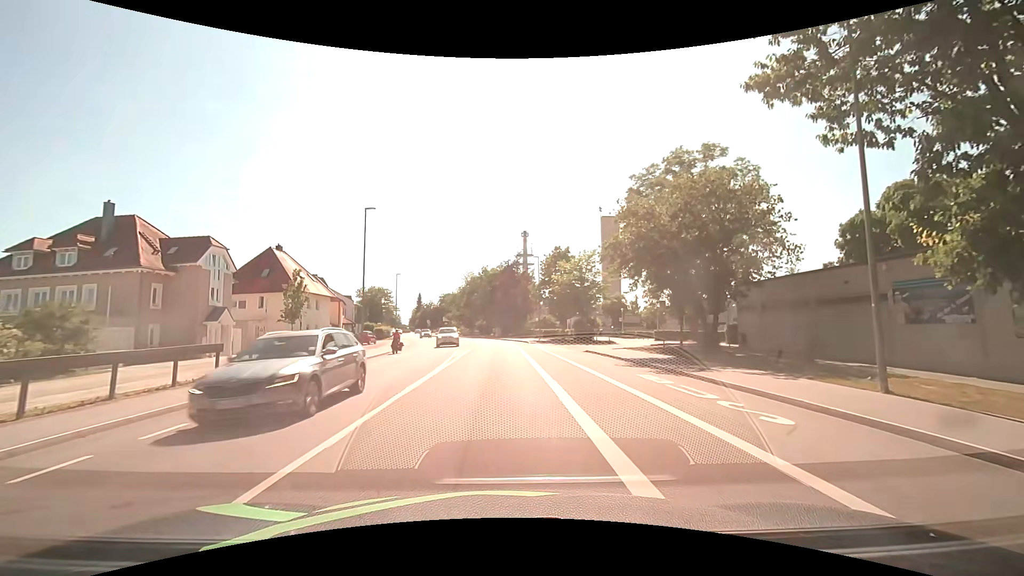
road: tertiary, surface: asphalt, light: Day
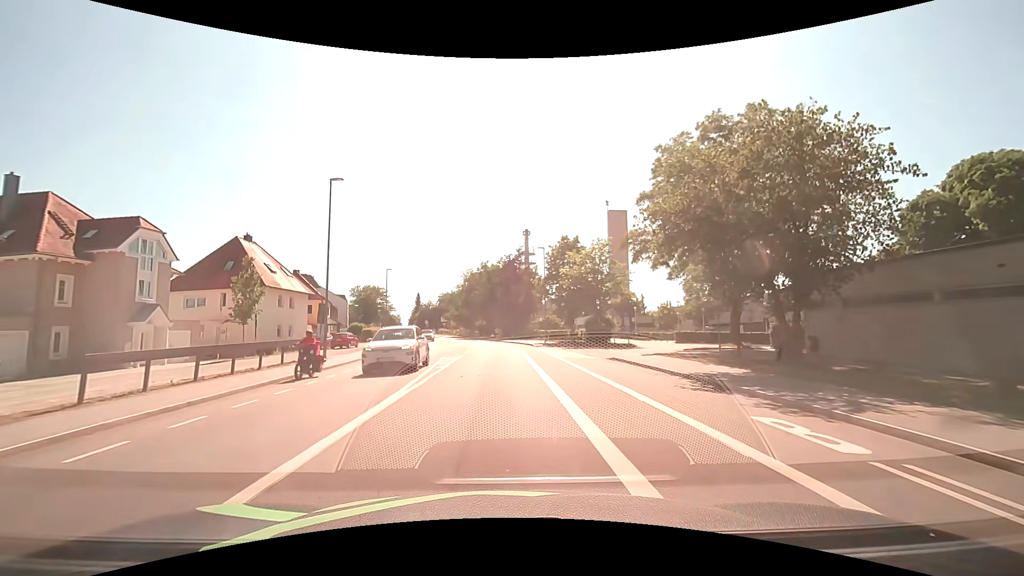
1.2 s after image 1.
(0.0, +7.3) m; 0°
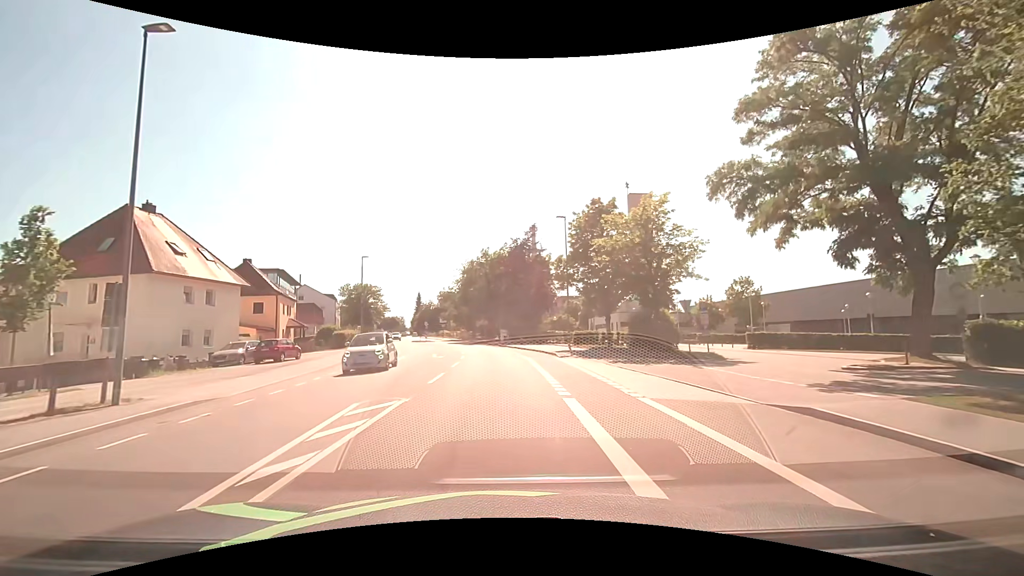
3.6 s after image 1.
(-0.1, +15.2) m; -1°
(0, +10) (0, +20) (0, +30) (-2, +40) (-3, +50) (-5, +60) (-6, +70) (-8, +79) (-11, +89) (-13, +99) m
